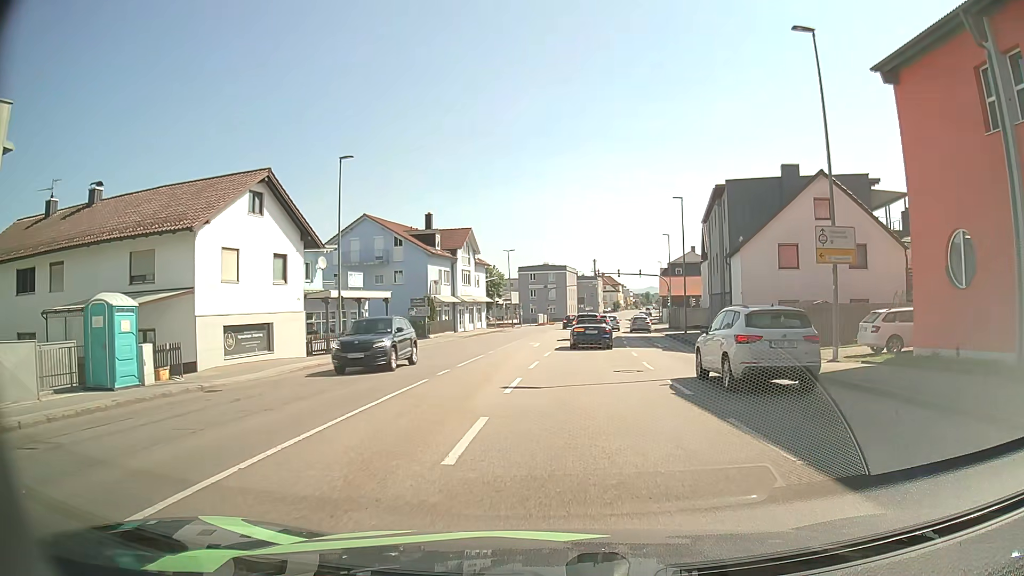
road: tertiary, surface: asphalt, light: Day
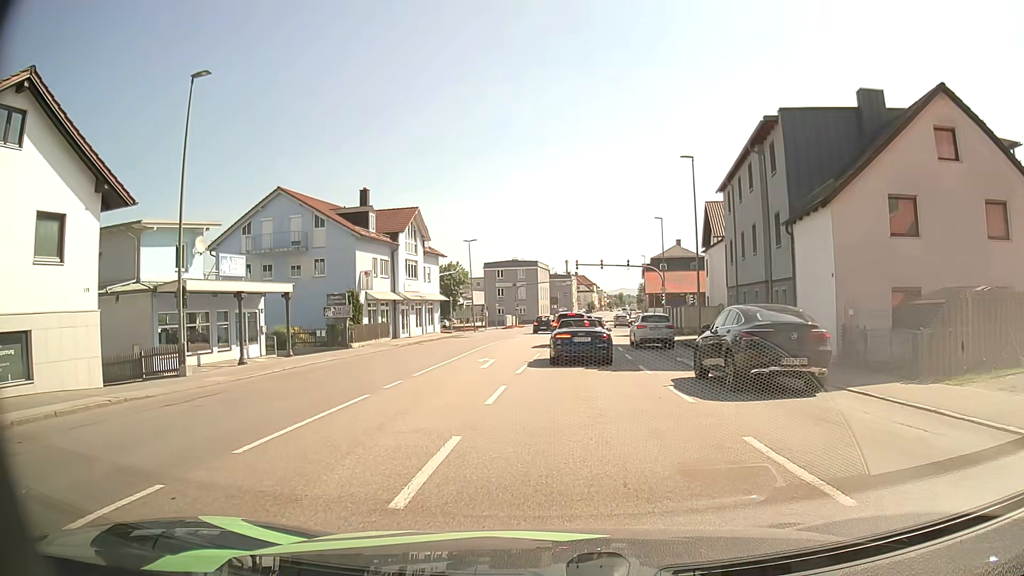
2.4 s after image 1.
(+0.3, +13.2) m; +2°
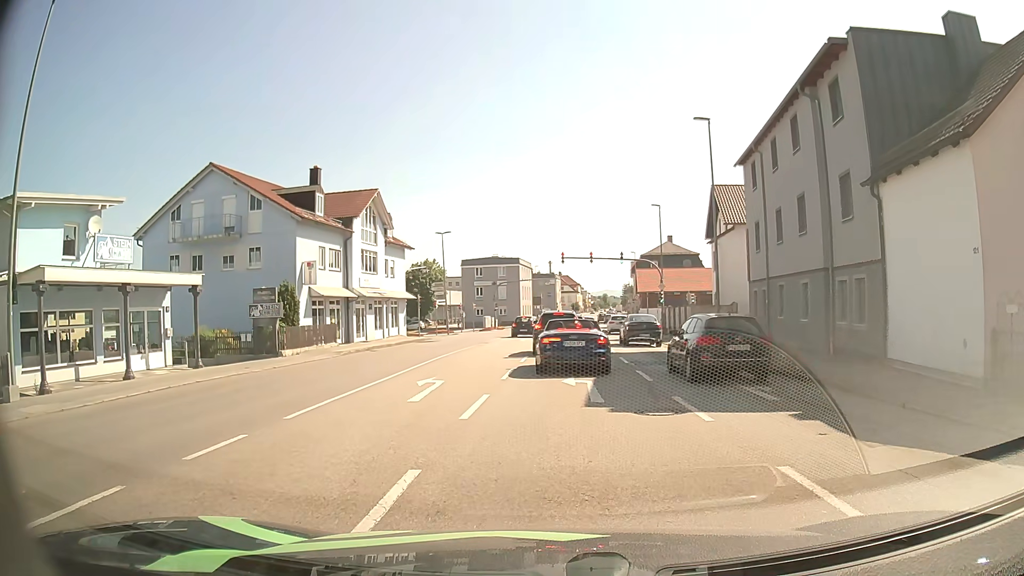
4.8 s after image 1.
(+0.1, +7.6) m; +2°
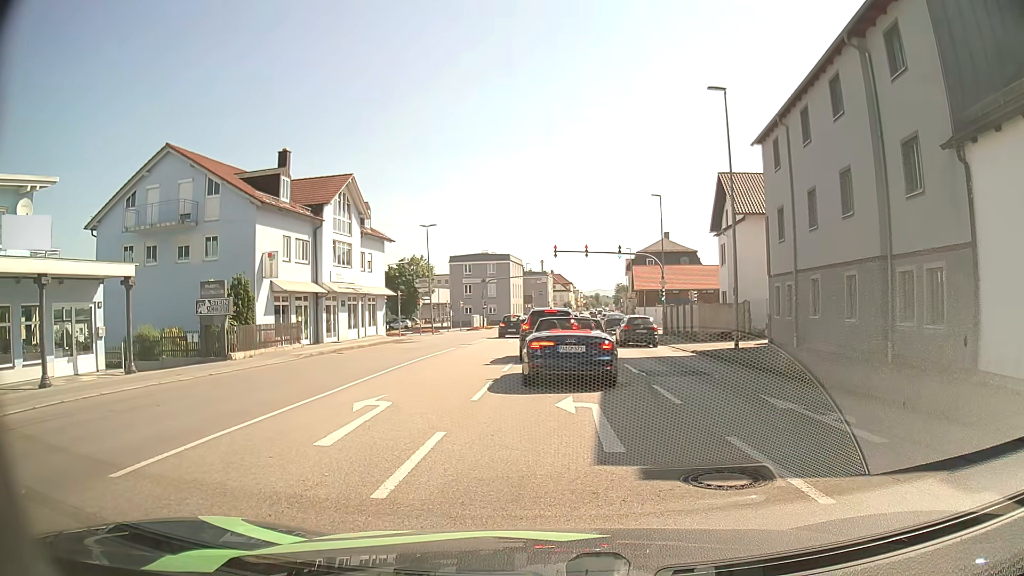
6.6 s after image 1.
(0.0, +4.2) m; -1°
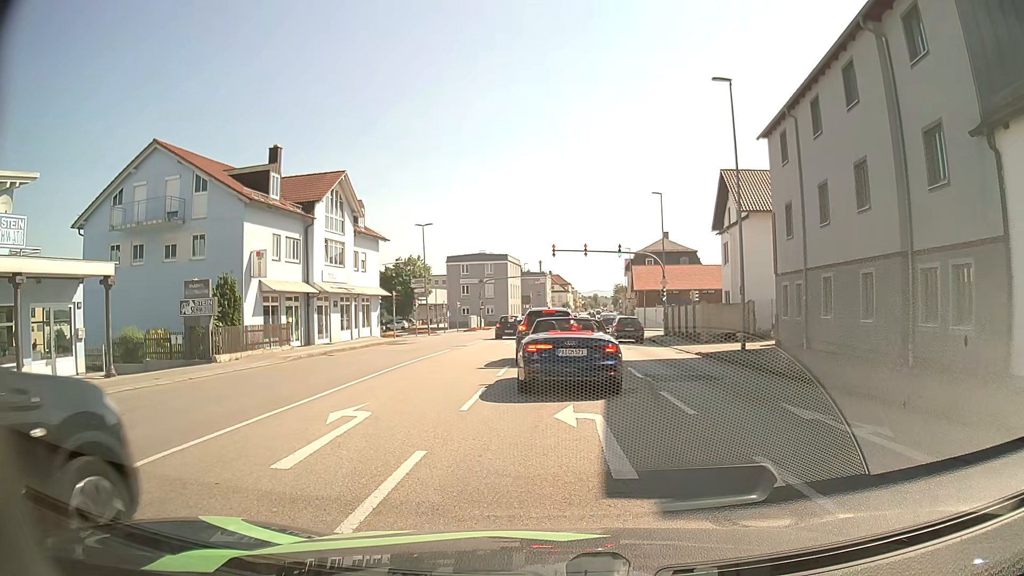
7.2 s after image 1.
(0.0, +1.1) m; 0°
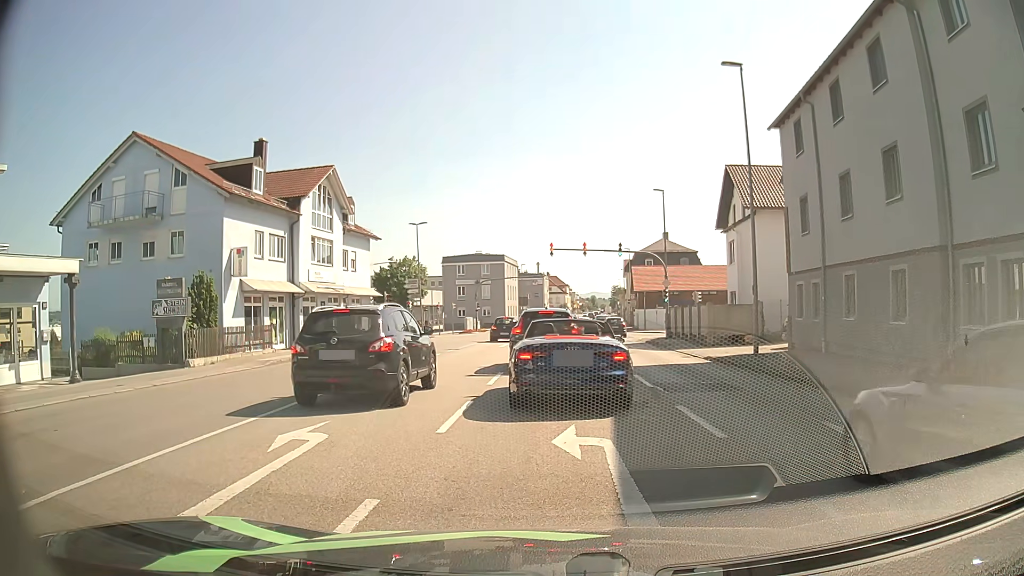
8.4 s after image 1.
(0.0, +1.8) m; 0°
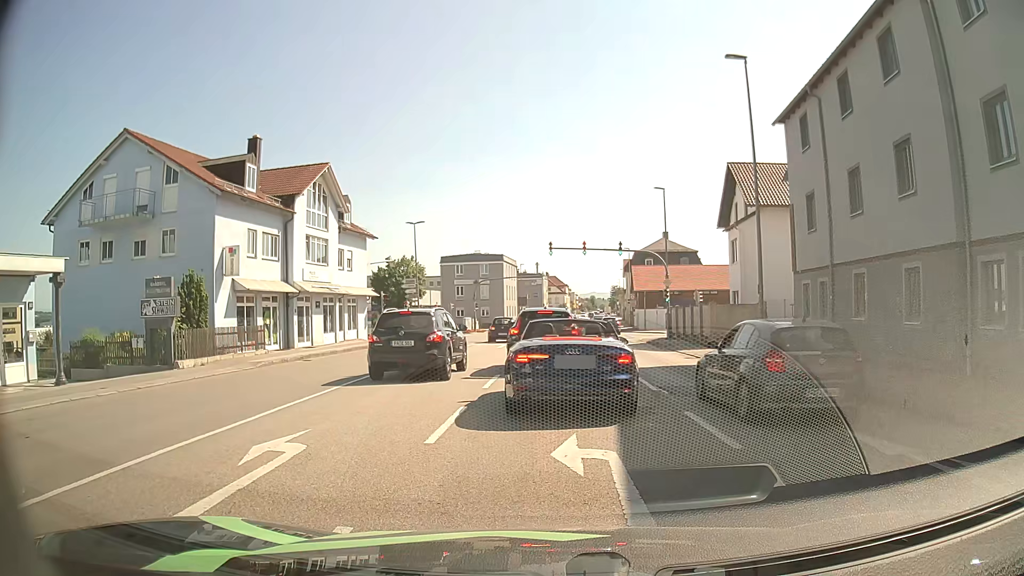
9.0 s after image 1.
(0.0, +0.7) m; 0°
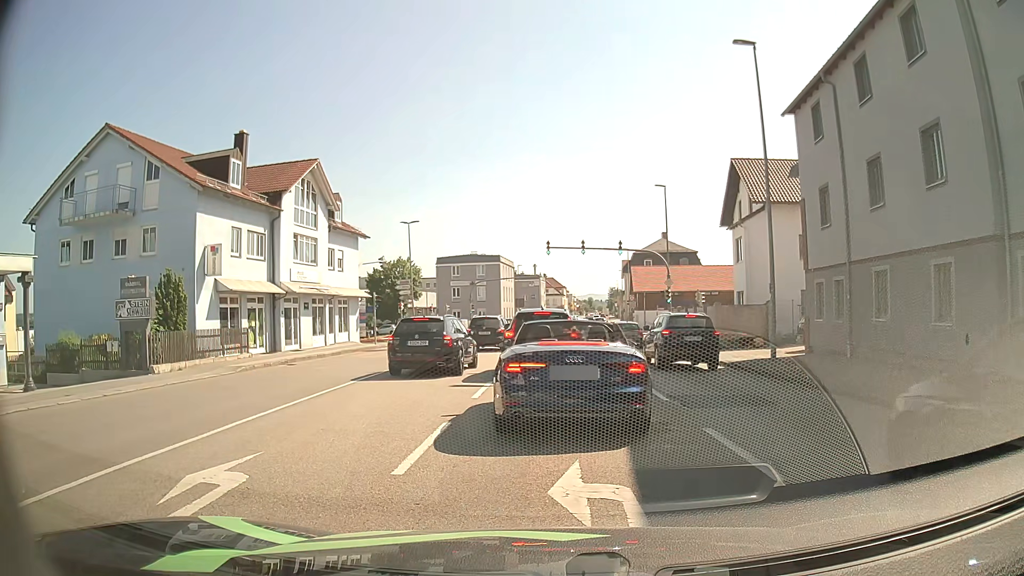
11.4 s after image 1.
(0.0, +1.4) m; 0°
(0, +10) (+1, +20) (+1, +30) (+2, +40) (+2, +50) (-1, +59) (-8, +66) (-18, +68) (-28, +68) (-38, +68) m
